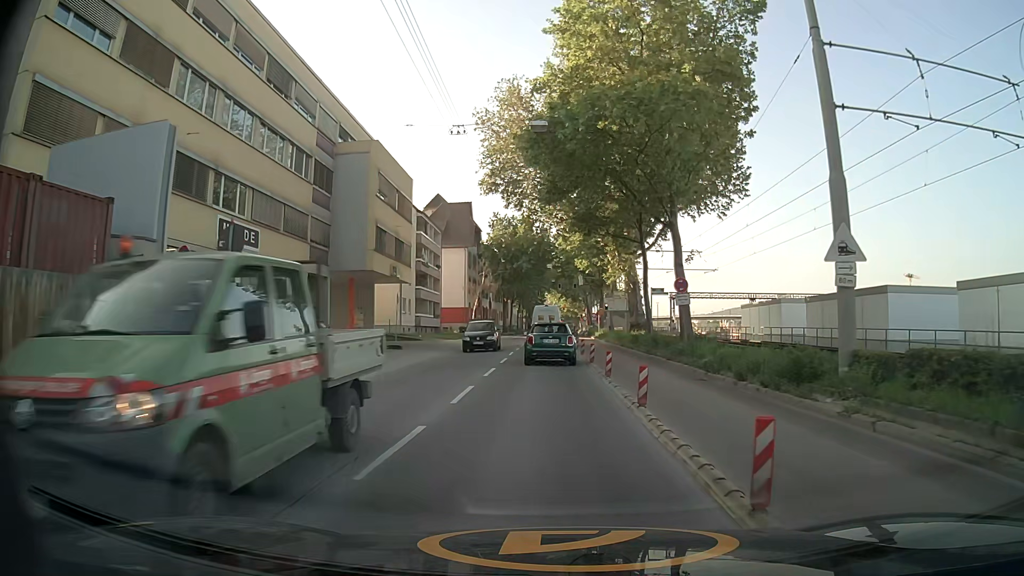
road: secondary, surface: asphalt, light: Day
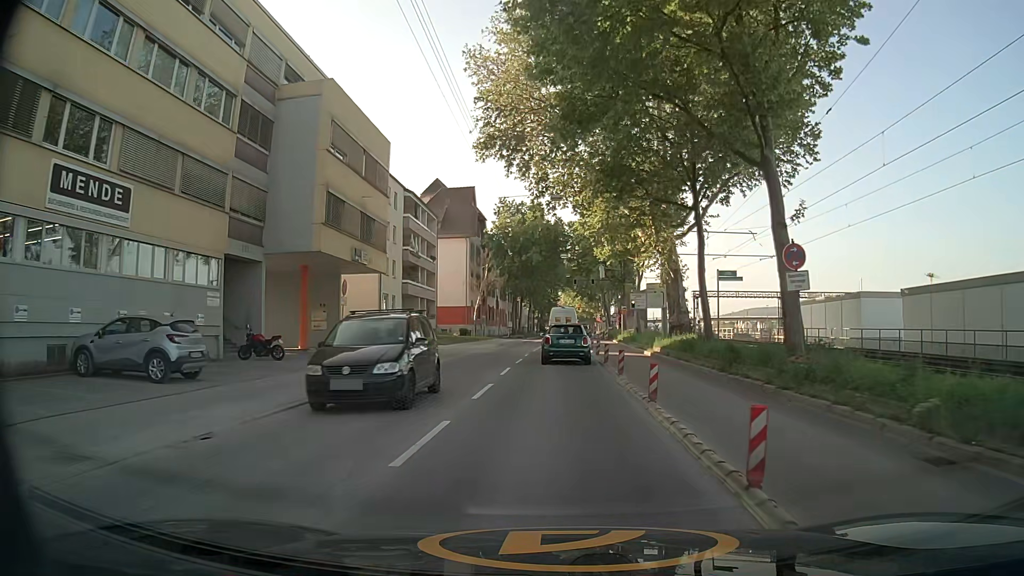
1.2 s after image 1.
(0.0, +11.7) m; -1°
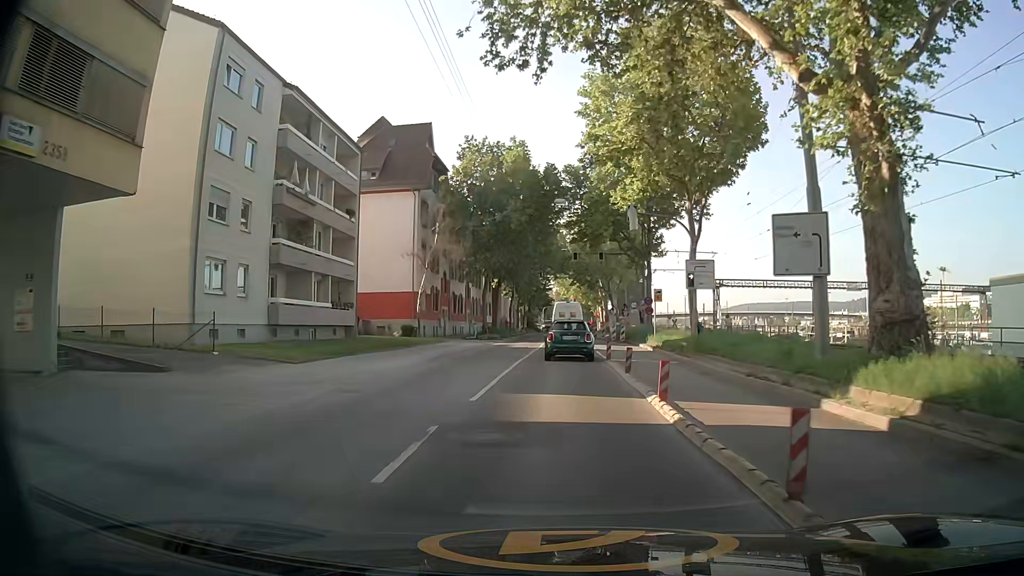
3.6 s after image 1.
(+0.3, +25.2) m; +1°
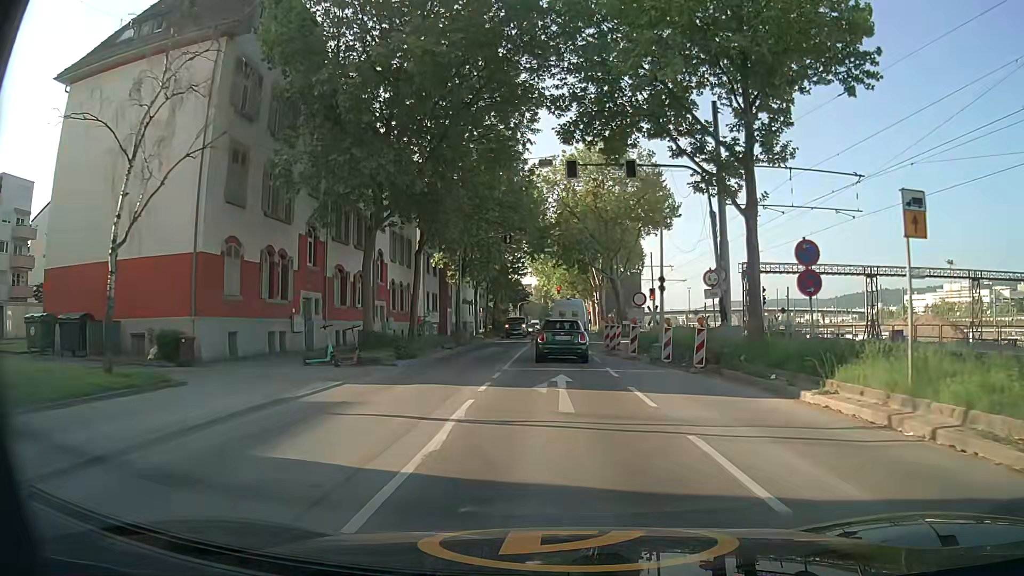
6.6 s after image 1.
(+0.5, +30.4) m; +2°
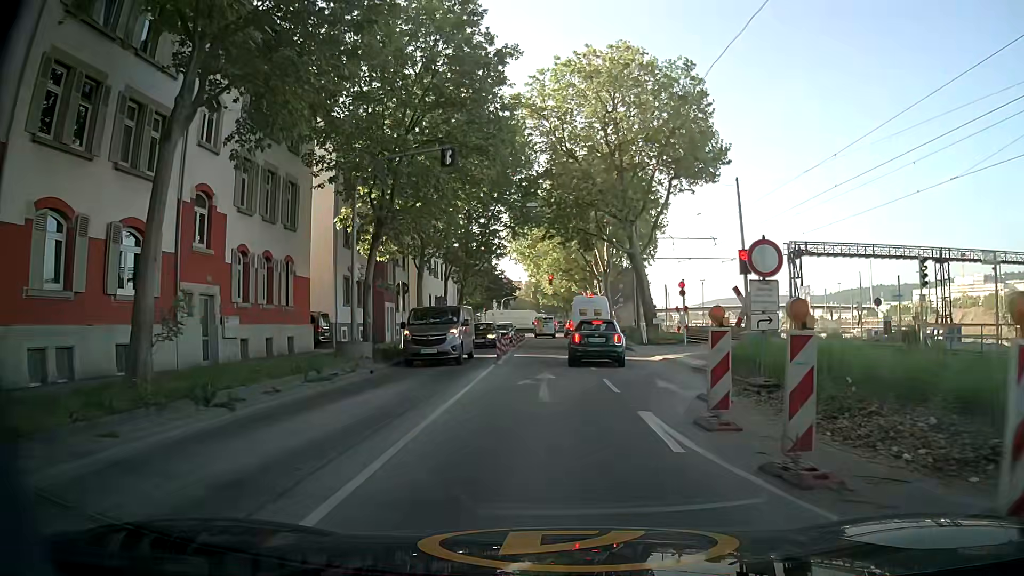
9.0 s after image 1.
(+0.4, +21.5) m; +1°
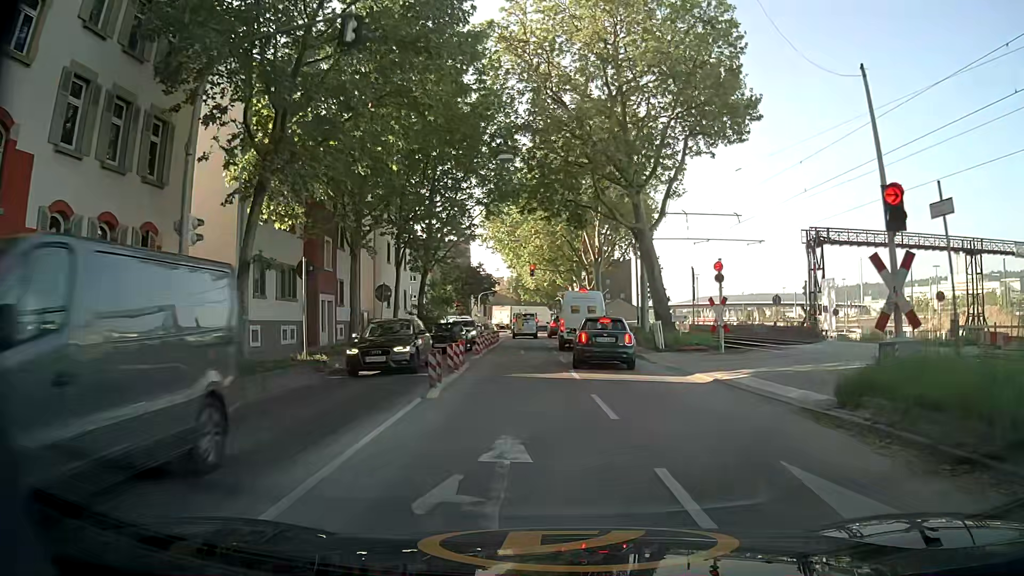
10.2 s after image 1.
(0.0, +9.8) m; +2°
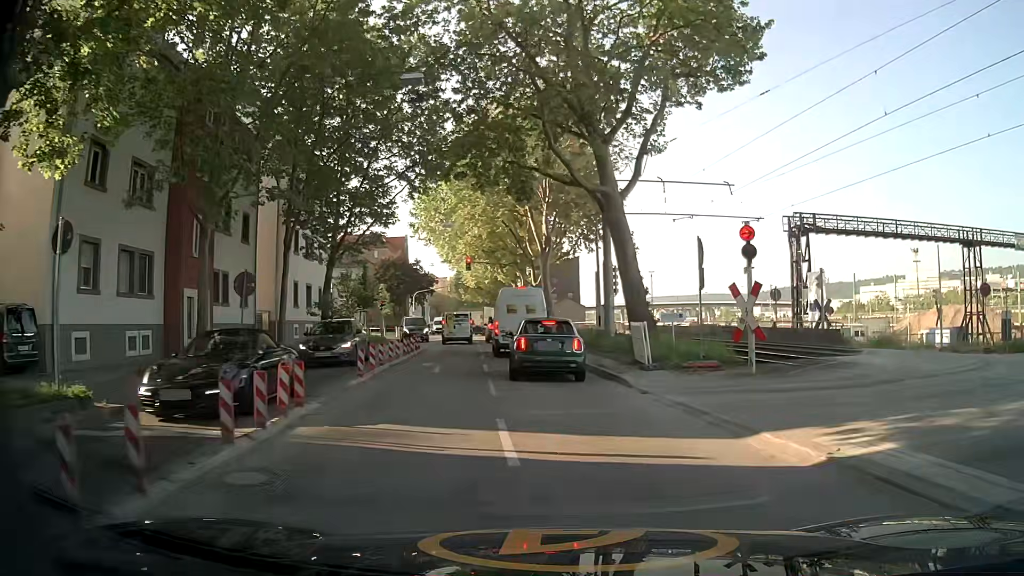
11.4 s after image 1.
(+0.2, +8.7) m; +4°
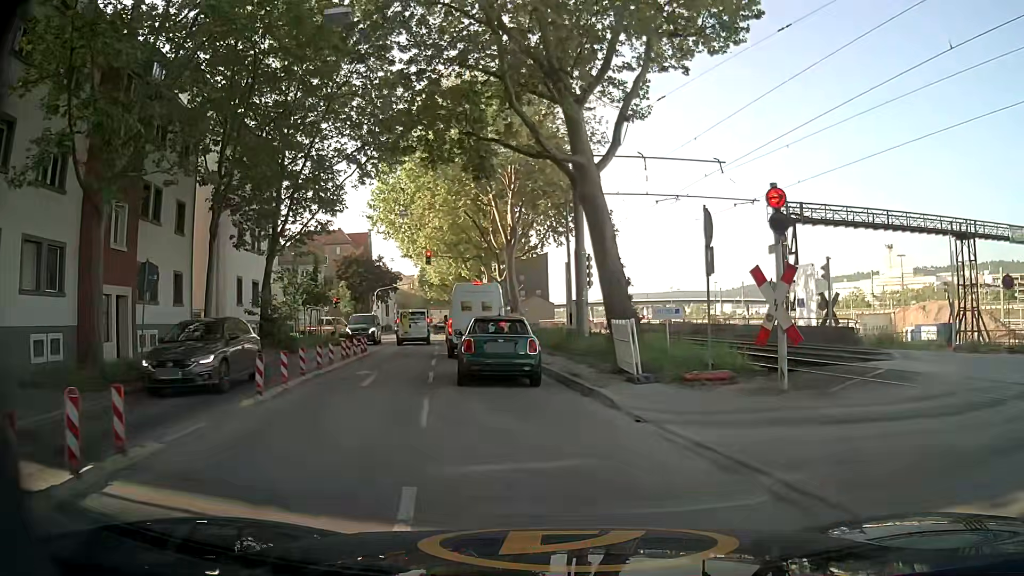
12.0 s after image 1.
(+0.1, +3.8) m; +1°
